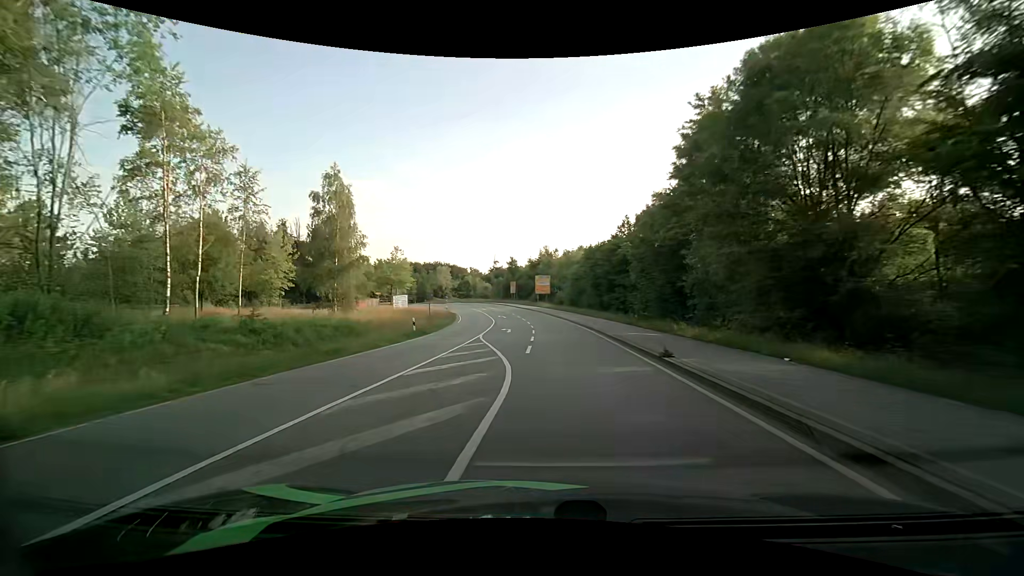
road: secondary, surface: asphalt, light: Day
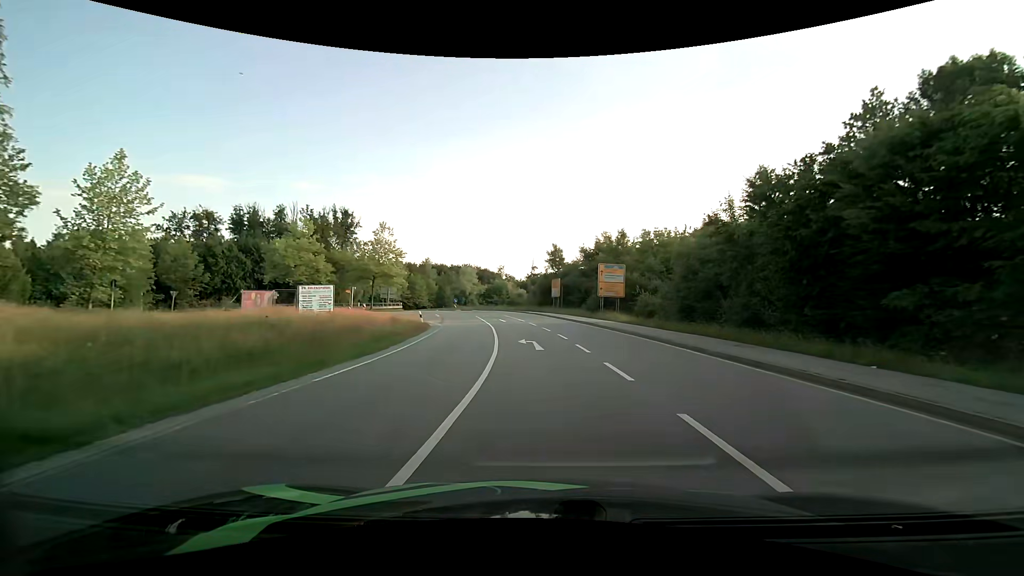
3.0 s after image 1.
(-2.1, +36.1) m; -5°
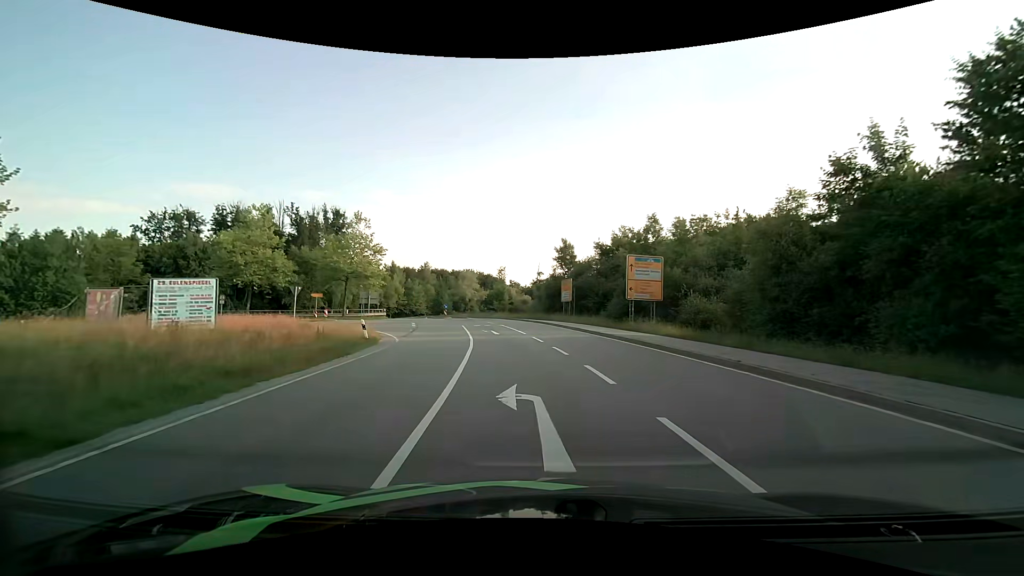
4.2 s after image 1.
(0.0, +12.0) m; -1°
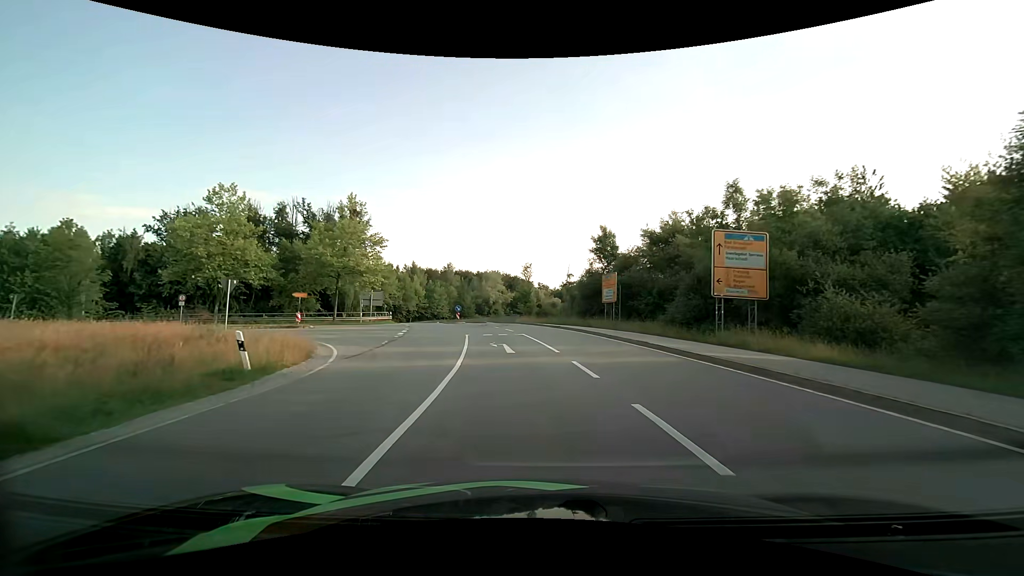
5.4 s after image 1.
(-0.3, +11.1) m; -3°
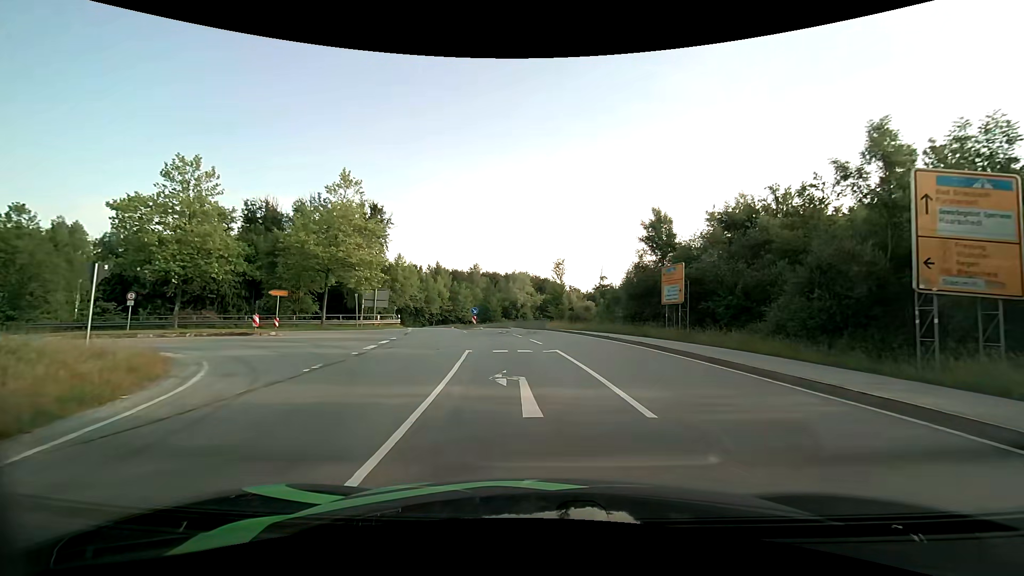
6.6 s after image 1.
(-0.3, +9.6) m; -3°
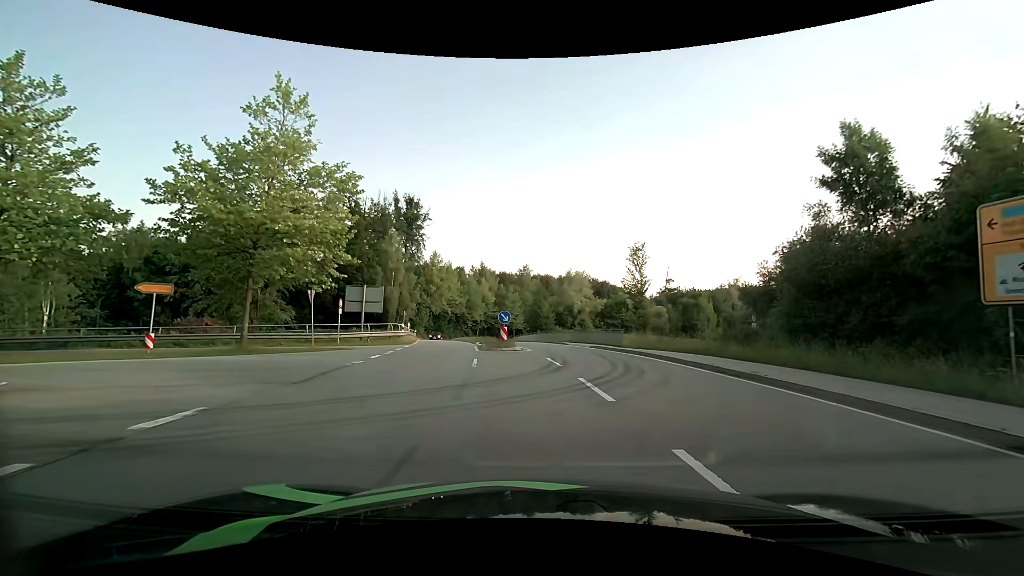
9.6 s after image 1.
(-0.9, +17.5) m; -6°
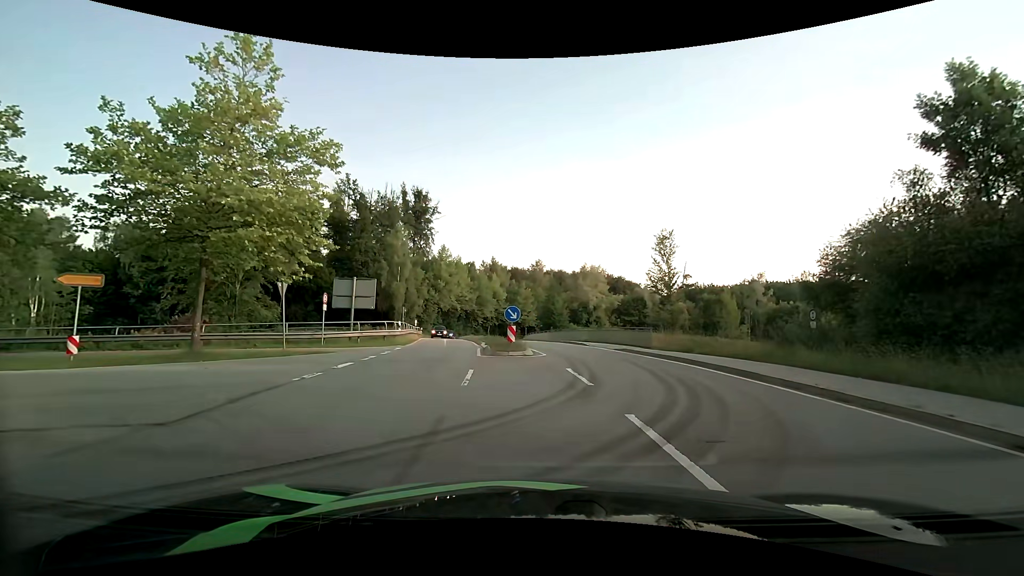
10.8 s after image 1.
(-0.1, +4.2) m; -1°
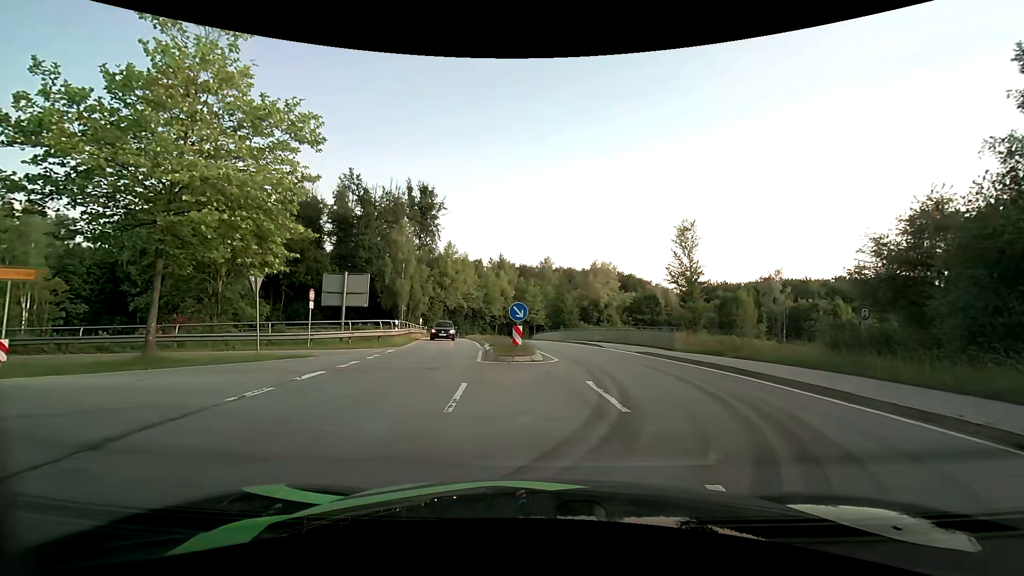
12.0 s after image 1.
(0.0, +2.7) m; -2°
(-3, +9) (-12, +11) (-22, +8) (-31, +4) (-40, -1) (-48, -6) (-57, -11) (-66, -15) (-76, -16) (-86, -15) m
